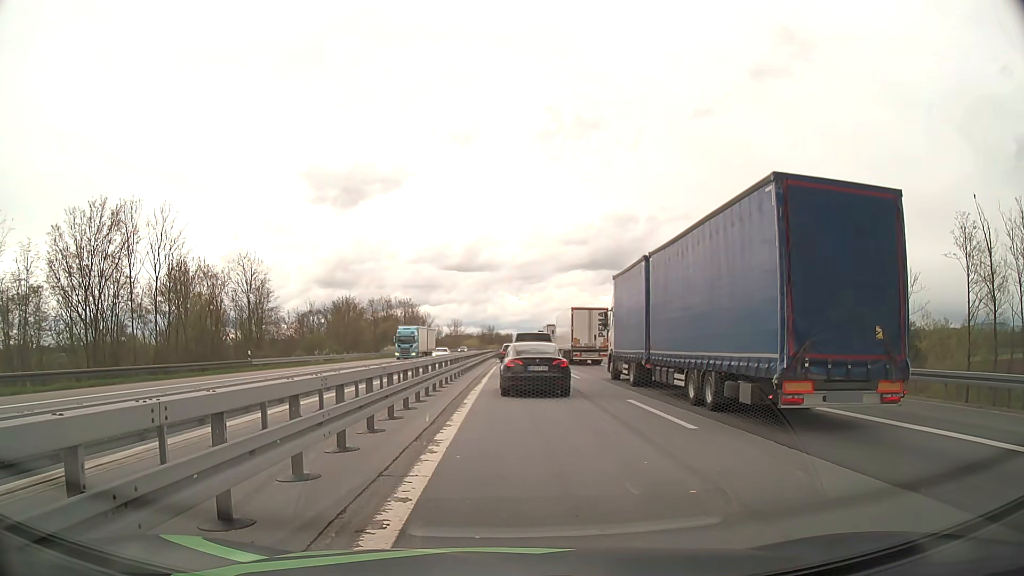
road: motorway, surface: asphalt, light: Day
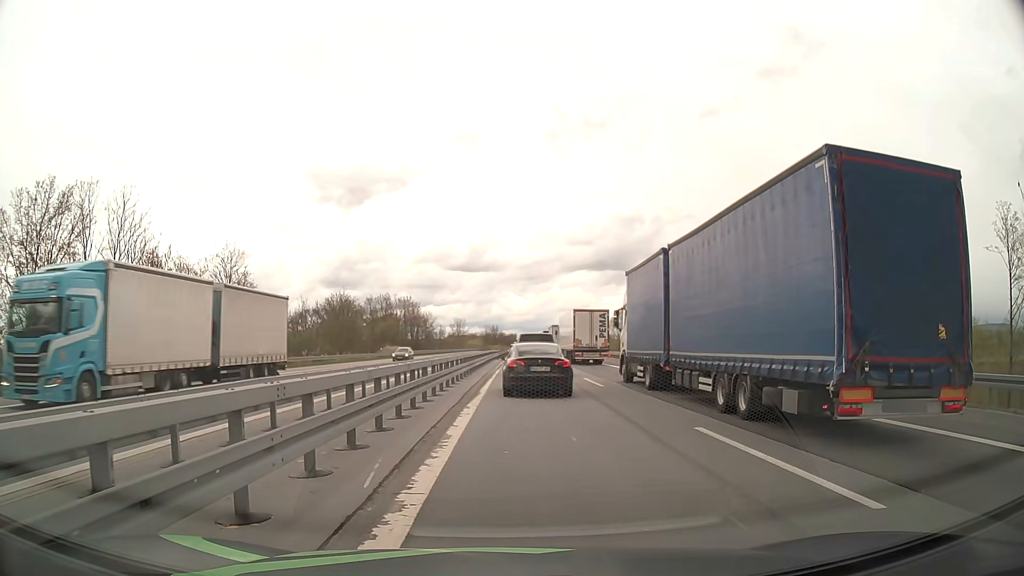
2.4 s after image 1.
(0.0, +6.0) m; 0°
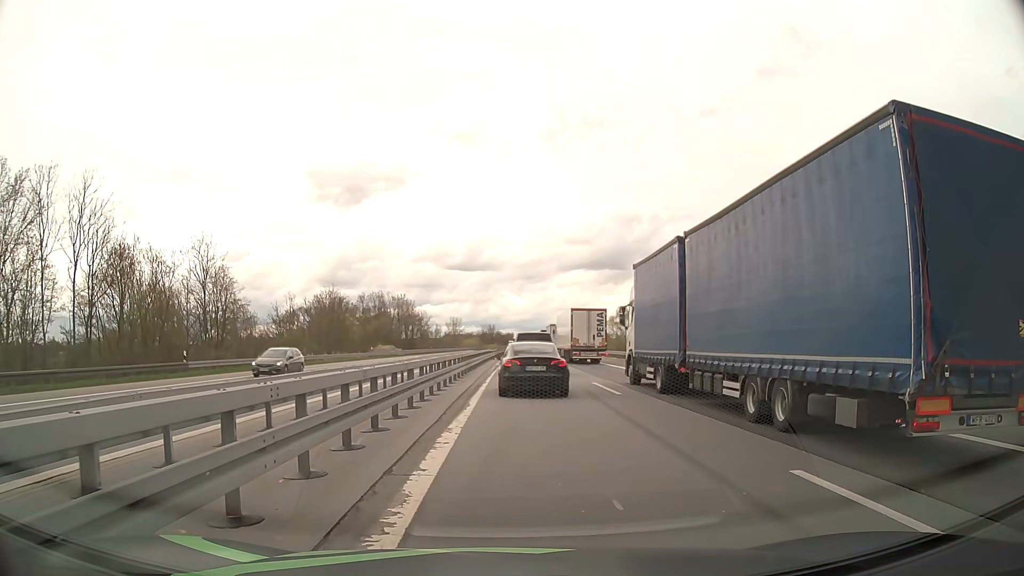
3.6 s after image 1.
(0.0, +4.2) m; 0°
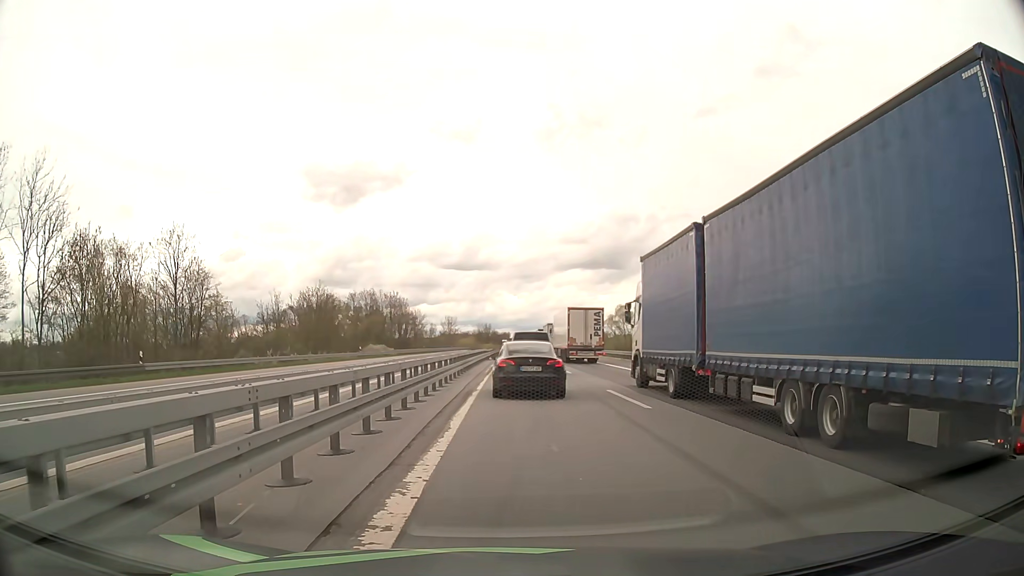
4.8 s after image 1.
(0.0, +4.5) m; +1°
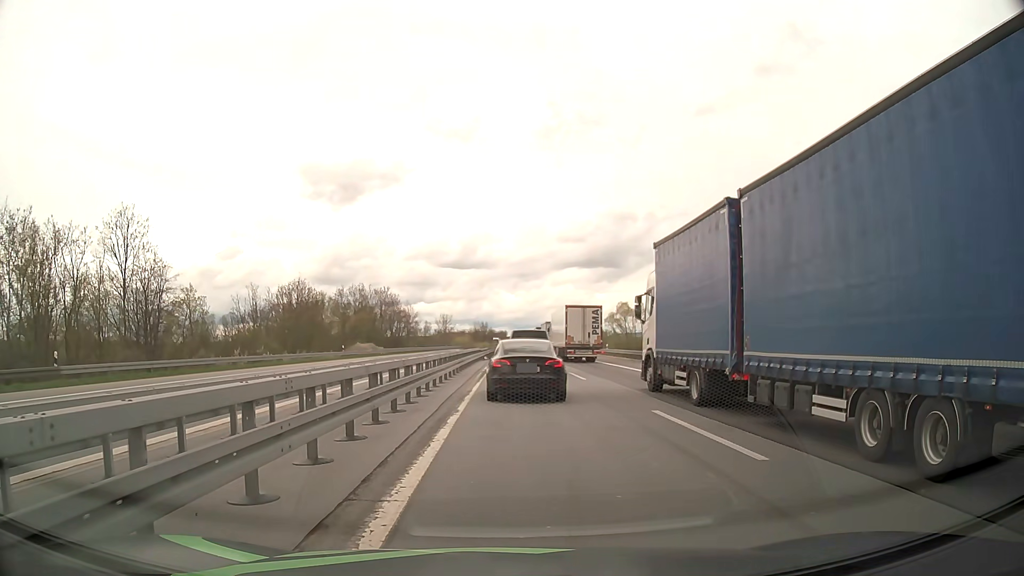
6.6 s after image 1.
(0.0, +6.9) m; 0°
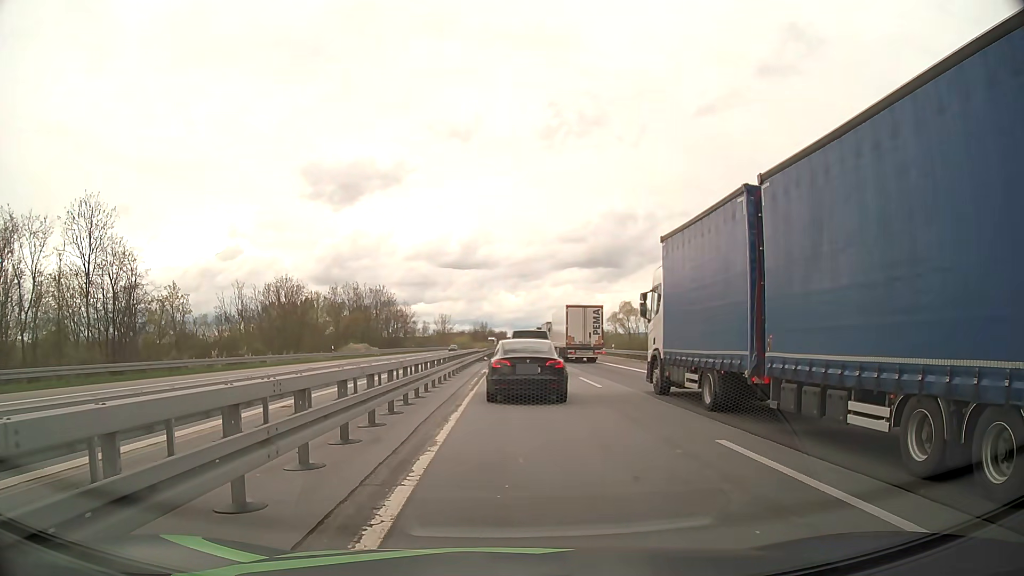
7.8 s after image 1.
(0.0, +4.3) m; -1°
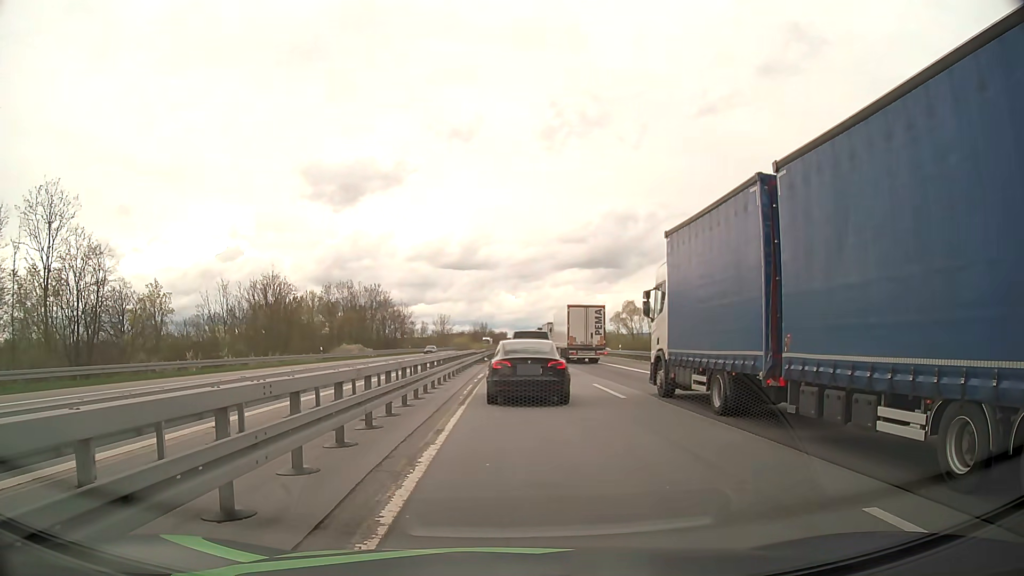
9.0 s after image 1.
(0.0, +4.3) m; 0°
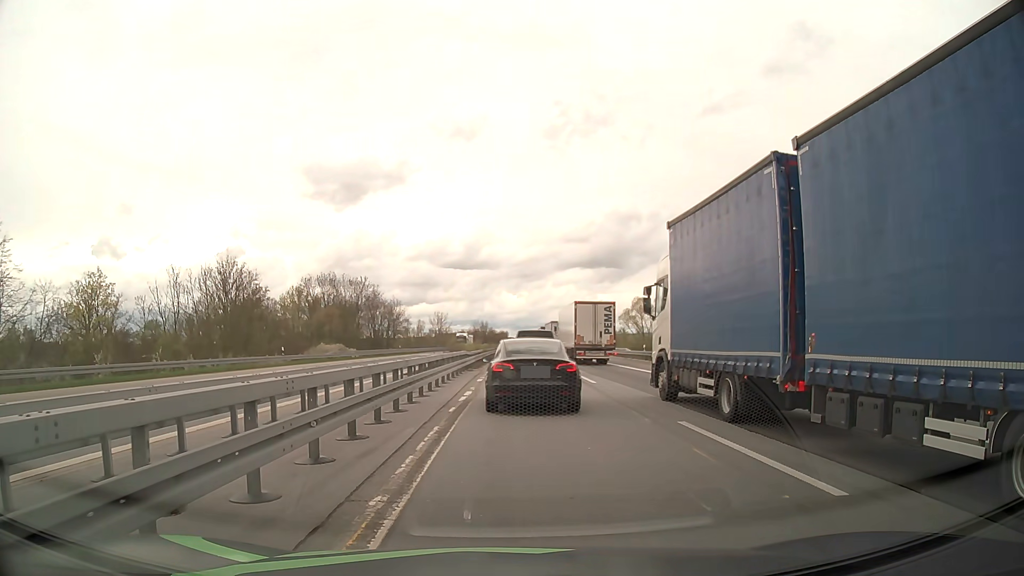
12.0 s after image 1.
(+0.1, +11.5) m; 0°
(0, +10) (0, +20) (0, +30) (0, +40) (0, +50) (+1, +60) (+1, +70) (+1, +80) (+1, +90) (+2, +100) m
